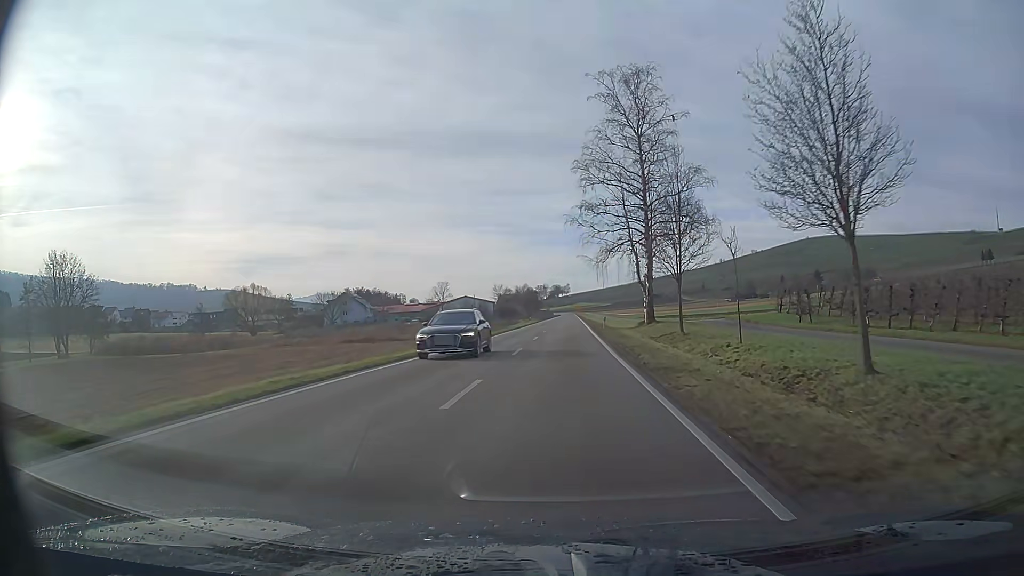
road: primary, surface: asphalt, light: Day
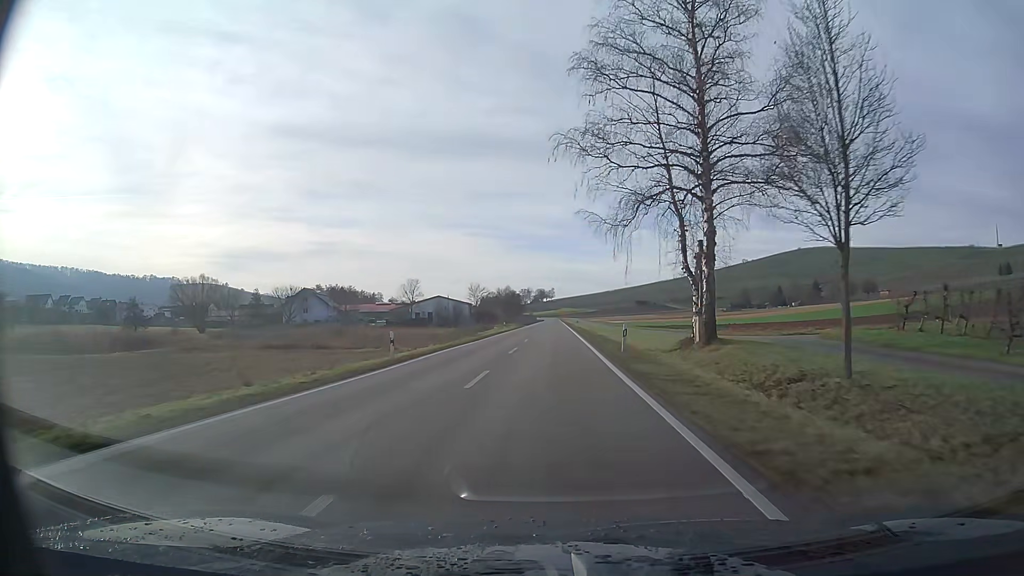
(+0.2, +20.6) m; +1°
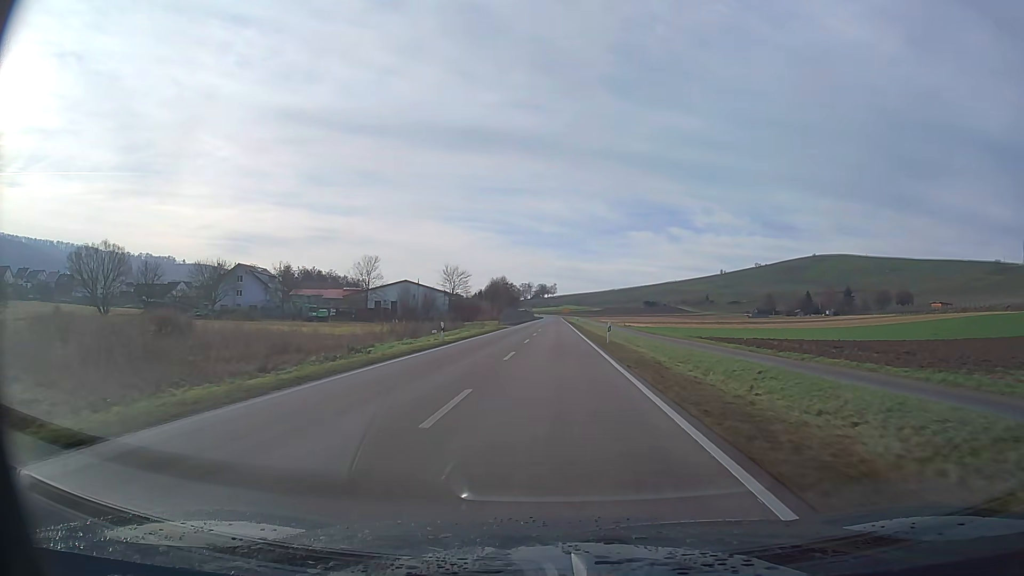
(0.0, +41.1) m; 0°
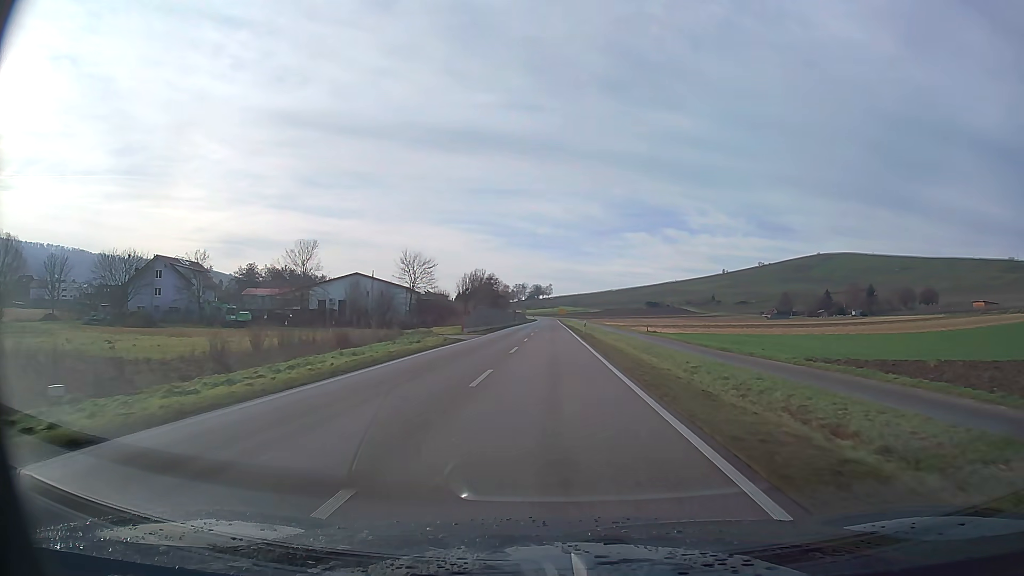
(+0.1, +30.9) m; 0°
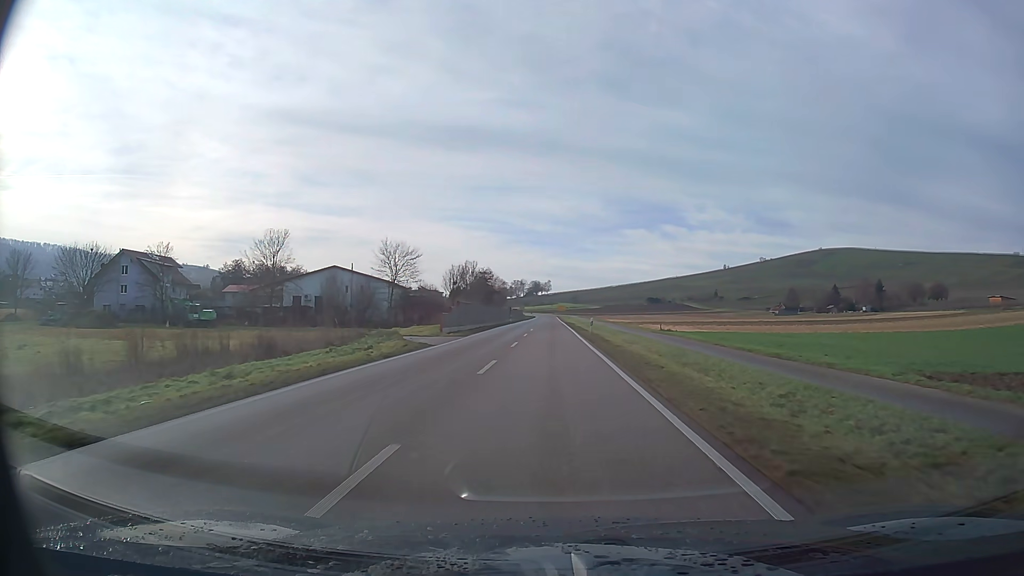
(0.0, +10.3) m; 0°
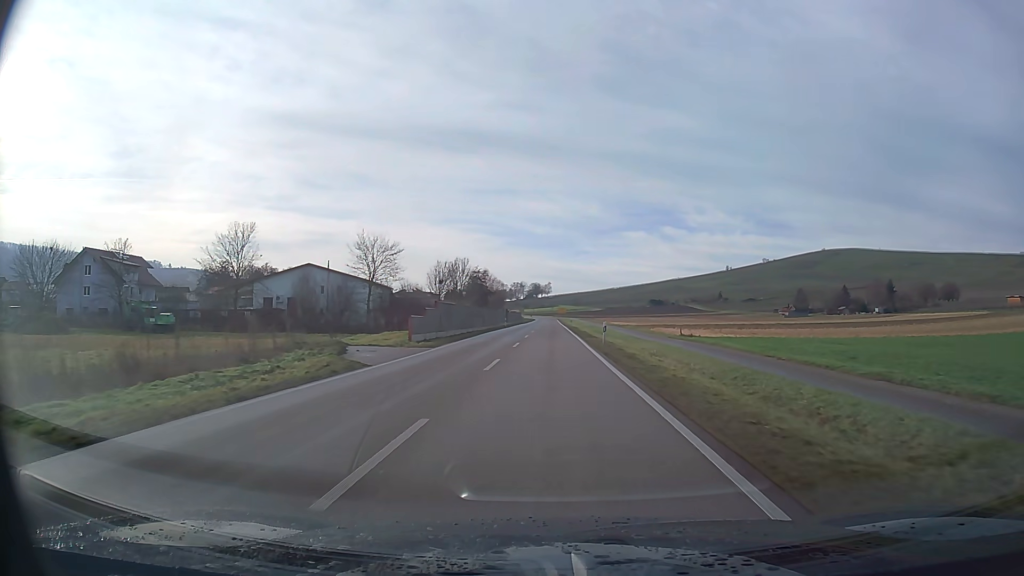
(0.0, +10.3) m; 0°
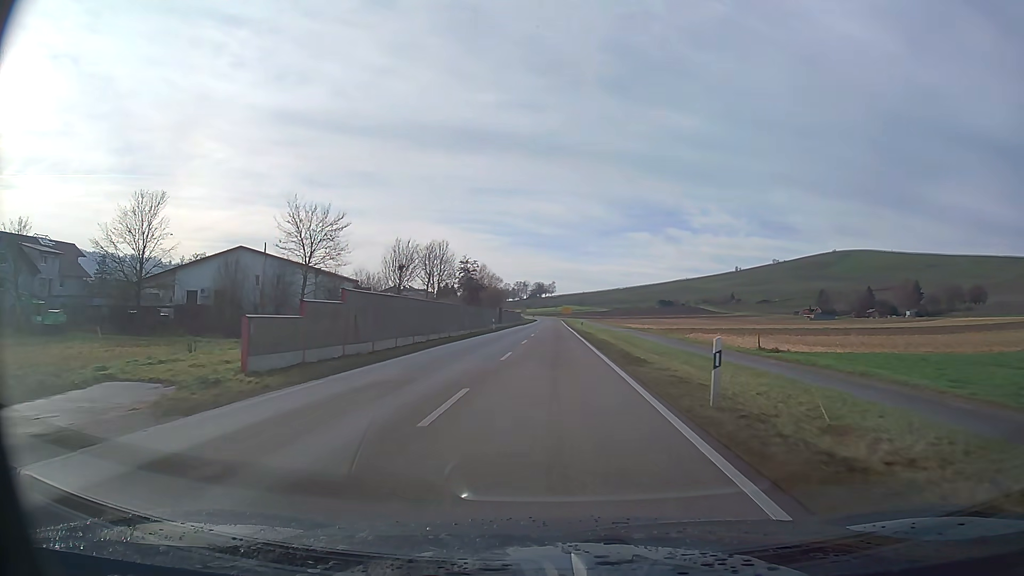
(0.0, +20.6) m; 0°
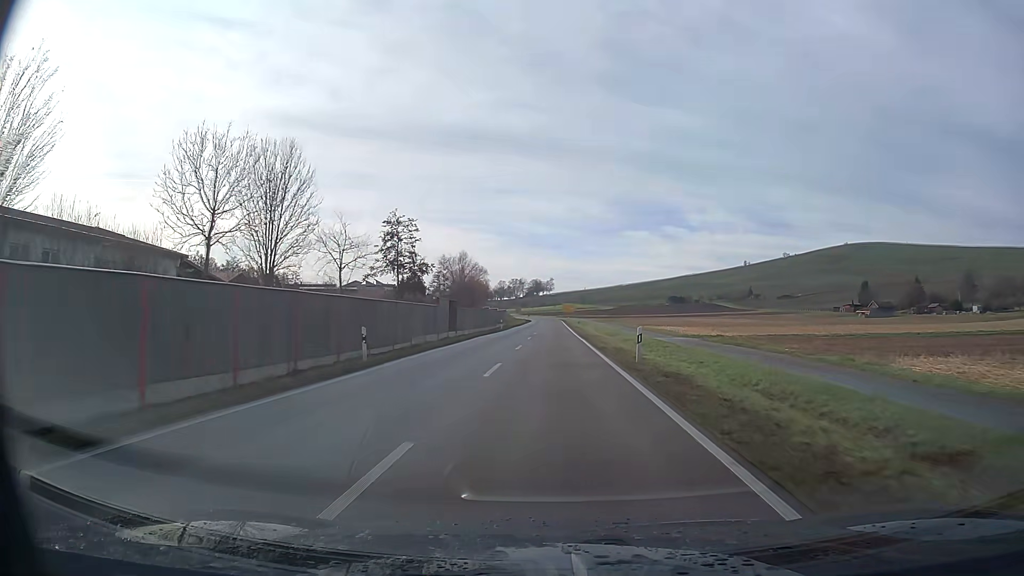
(+0.1, +41.1) m; 0°
(0, +10) (0, +20) (0, +30) (0, +40) (0, +50) (0, +60) (0, +70) (0, +80) (0, +90) (0, +100) m
